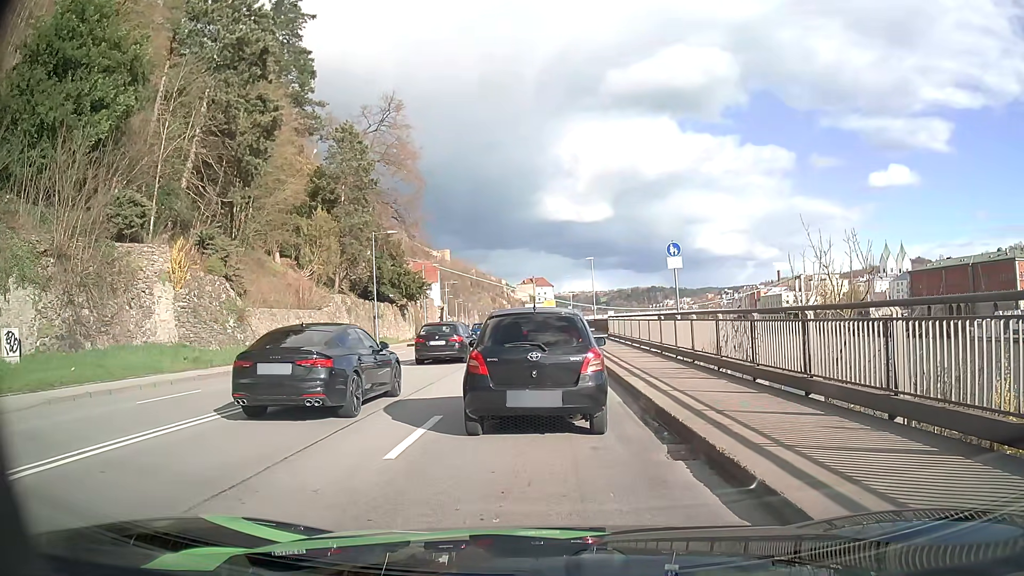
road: primary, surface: asphalt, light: Day
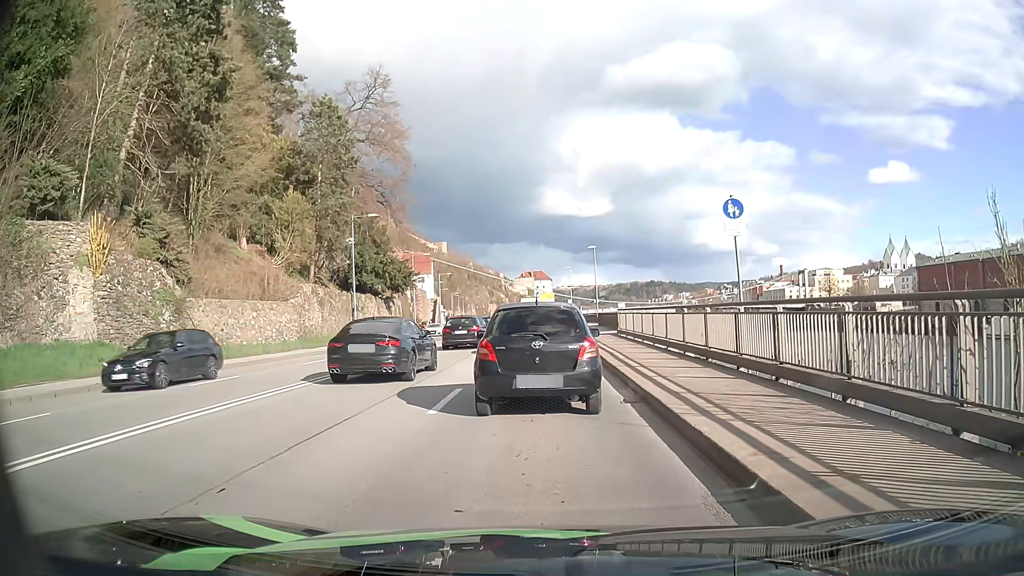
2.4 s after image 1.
(+0.1, +6.5) m; -1°
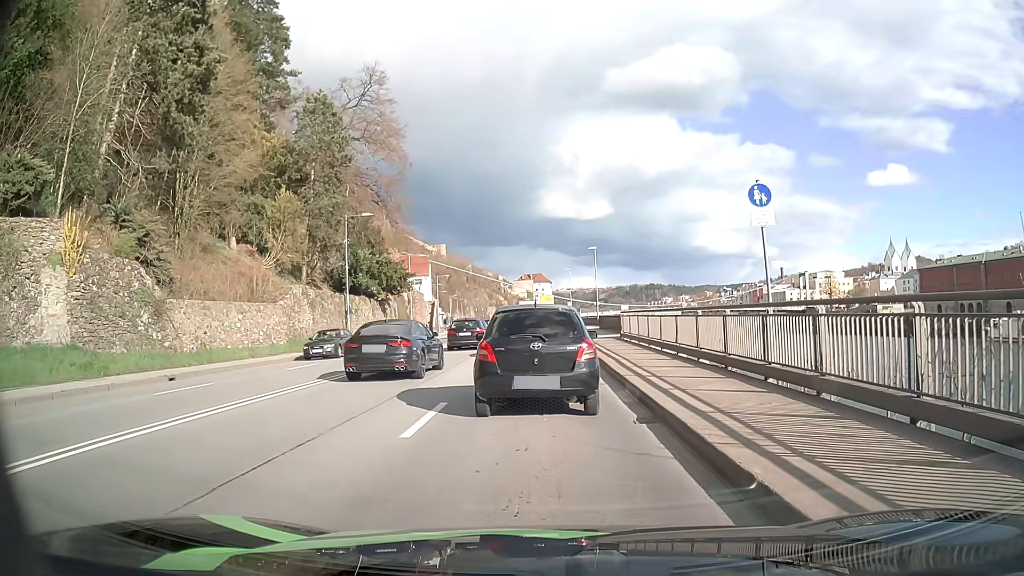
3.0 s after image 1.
(0.0, +1.7) m; +2°
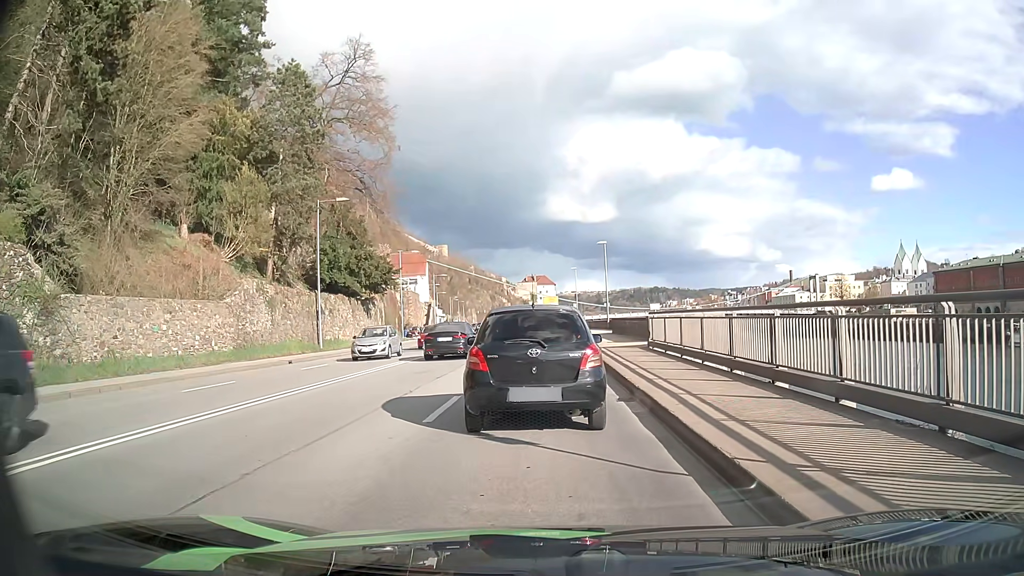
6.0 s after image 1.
(0.0, +7.7) m; +1°
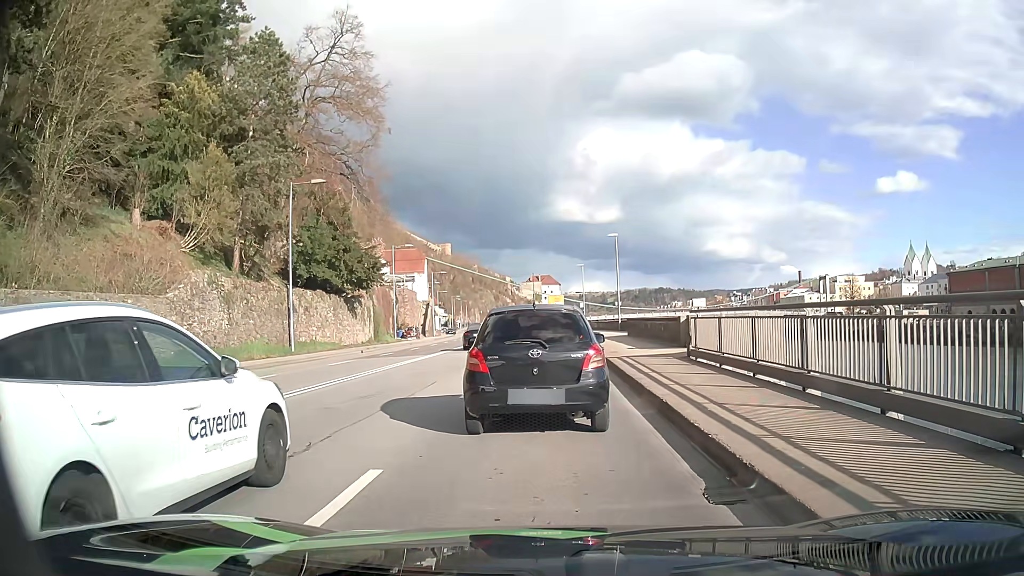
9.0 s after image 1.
(-0.2, +6.1) m; -2°
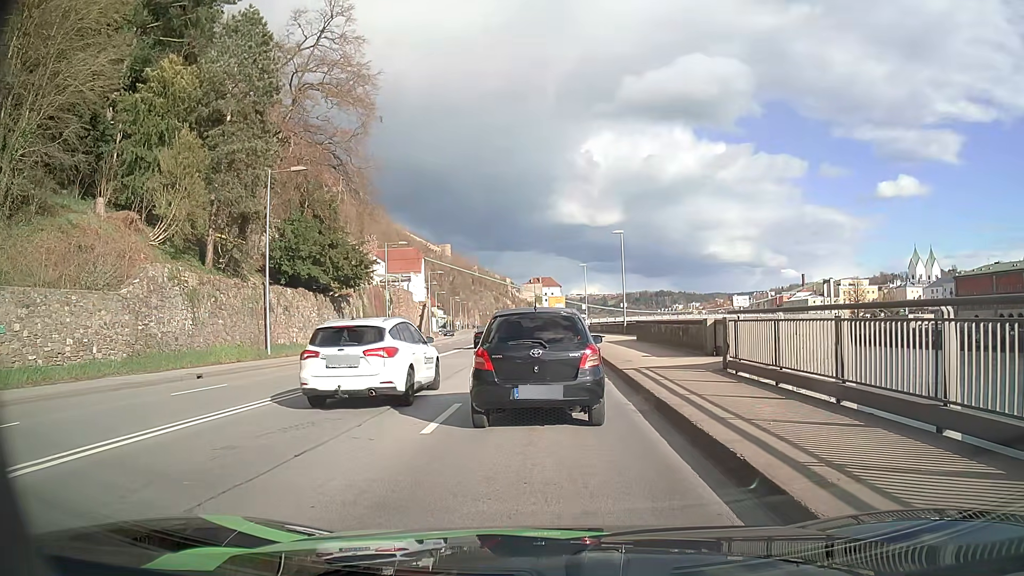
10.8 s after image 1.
(0.0, +3.7) m; -2°
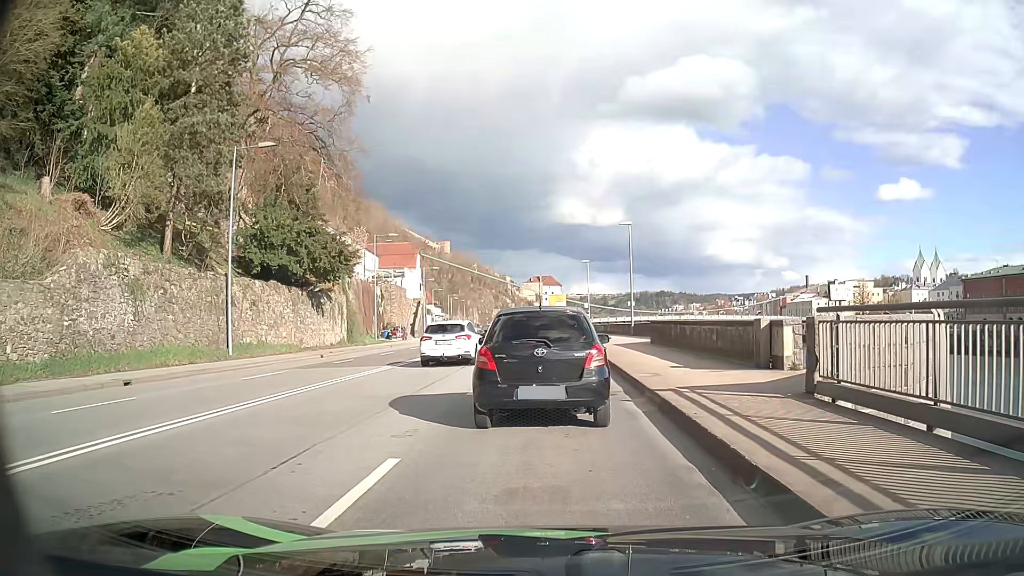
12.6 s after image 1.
(+0.1, +4.8) m; +2°
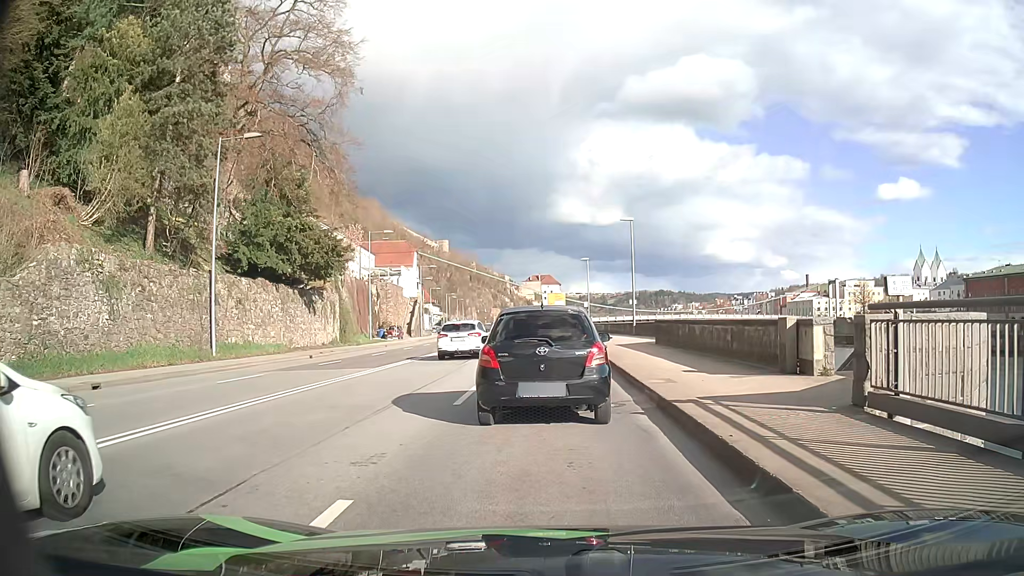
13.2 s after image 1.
(0.0, +1.6) m; -1°
(0, +10) (0, +20) (0, +30) (0, +40) (0, +50) (0, +60) (-1, +70) (-1, +80) (-2, +90) (-3, +100) m
